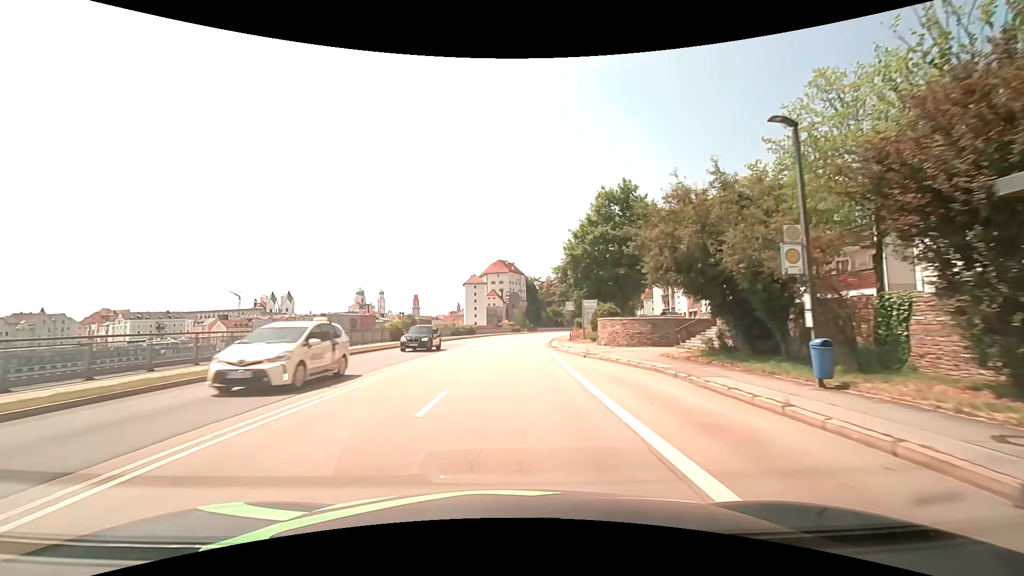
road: primary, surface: asphalt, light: Day
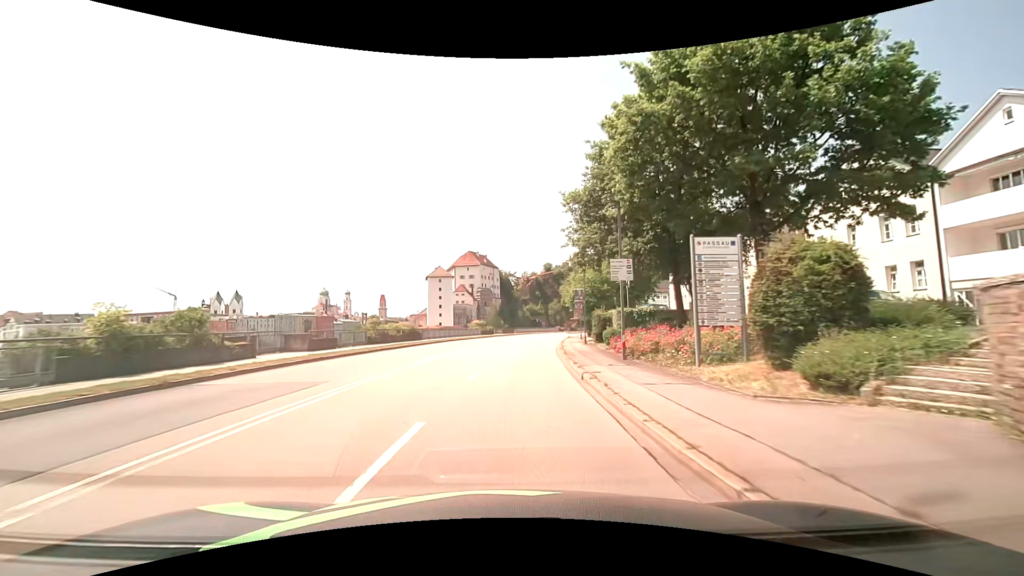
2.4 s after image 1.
(+0.7, +30.5) m; +3°
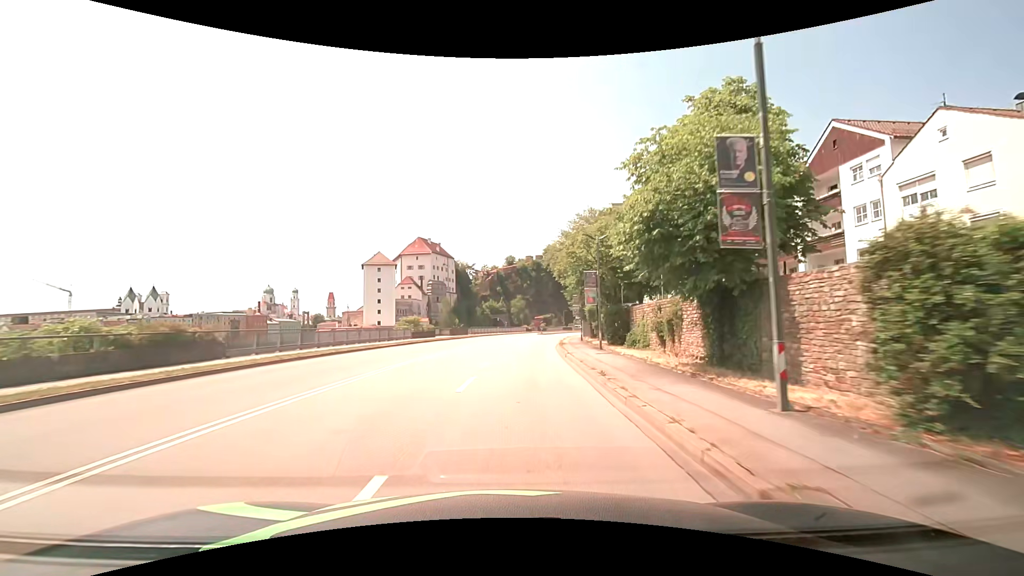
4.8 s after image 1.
(+1.3, +30.5) m; +5°
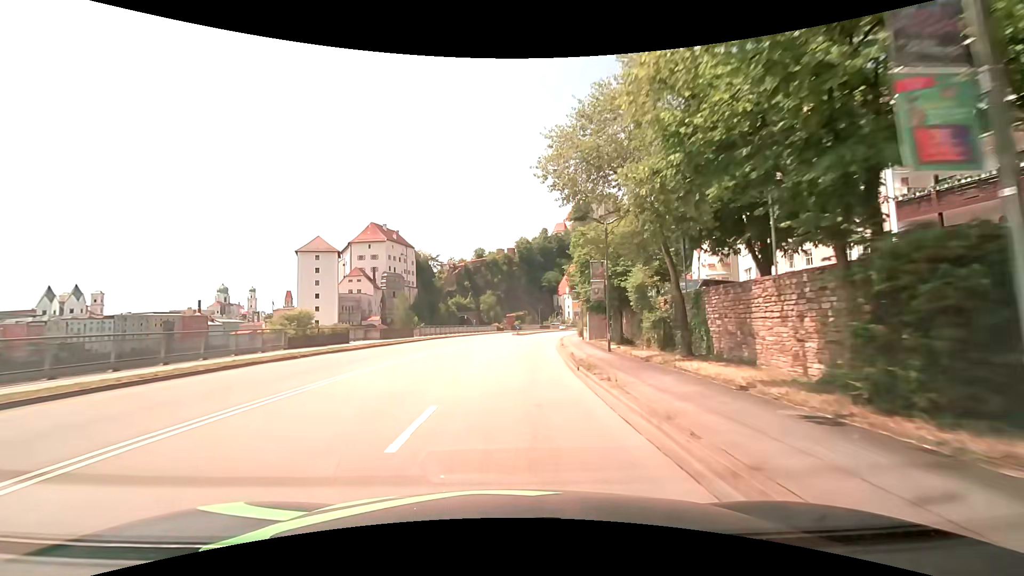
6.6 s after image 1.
(+0.9, +23.0) m; +3°
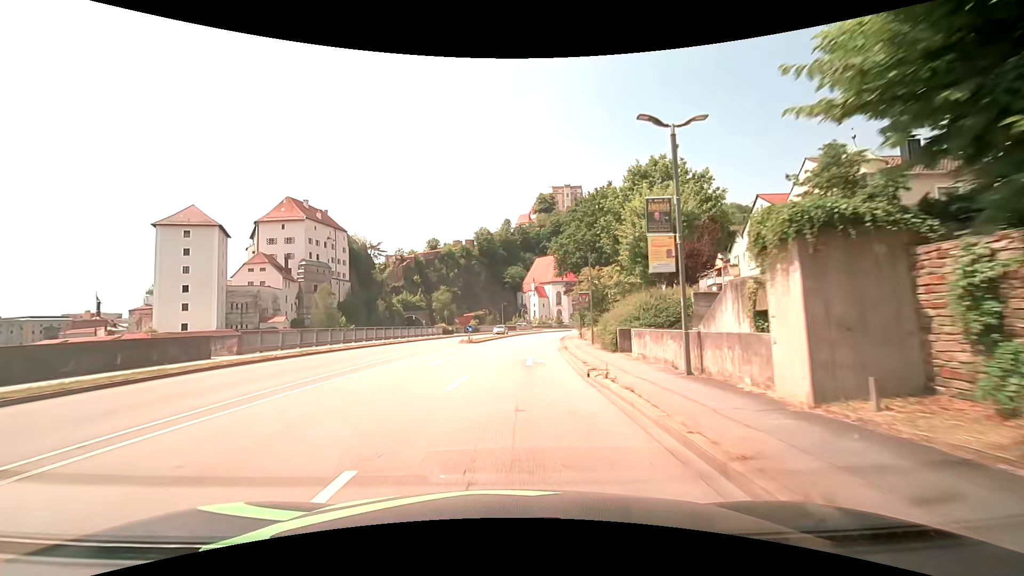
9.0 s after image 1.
(+1.3, +30.6) m; +5°
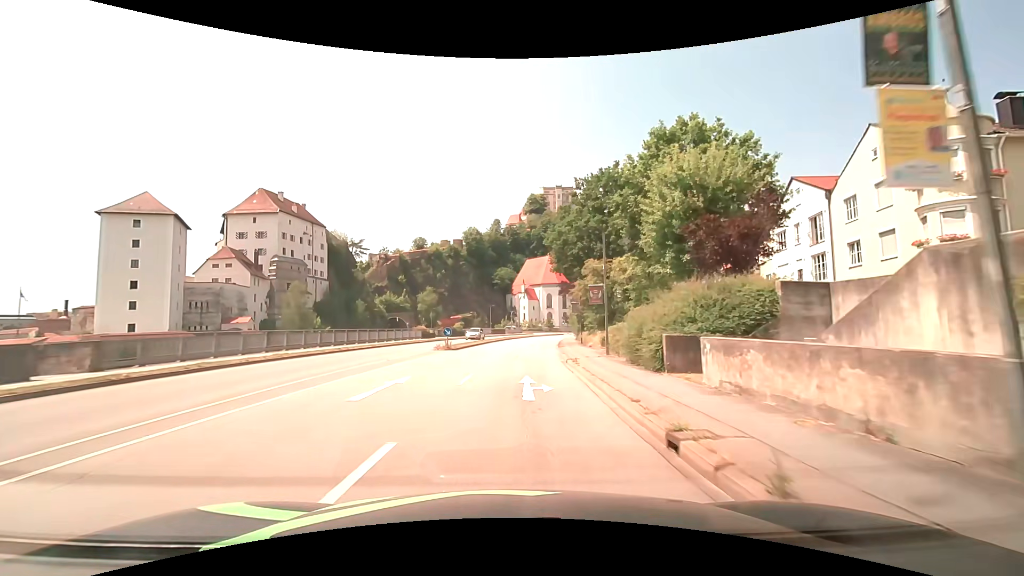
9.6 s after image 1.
(0.0, +7.7) m; +1°
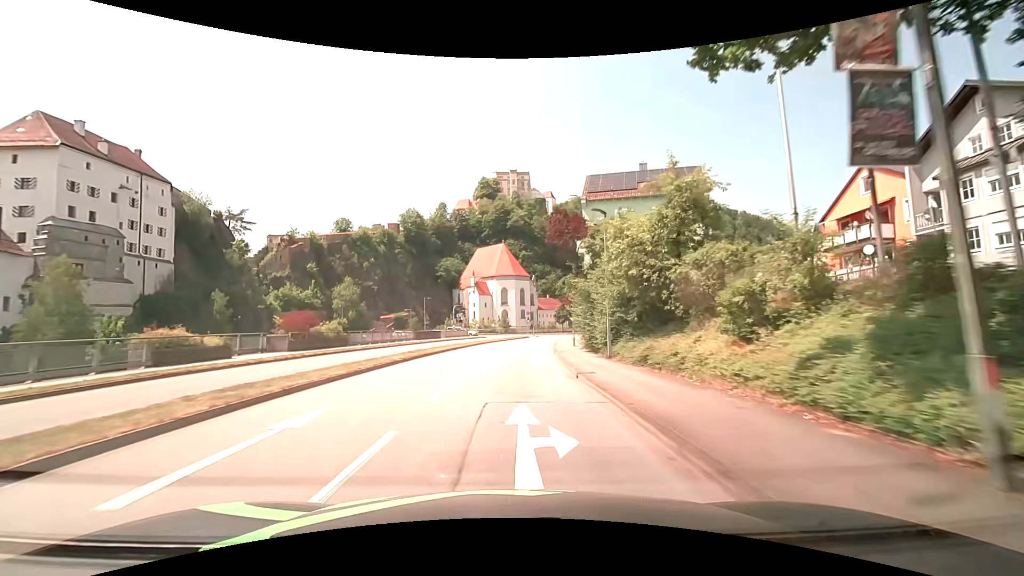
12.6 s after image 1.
(+2.1, +38.2) m; +6°
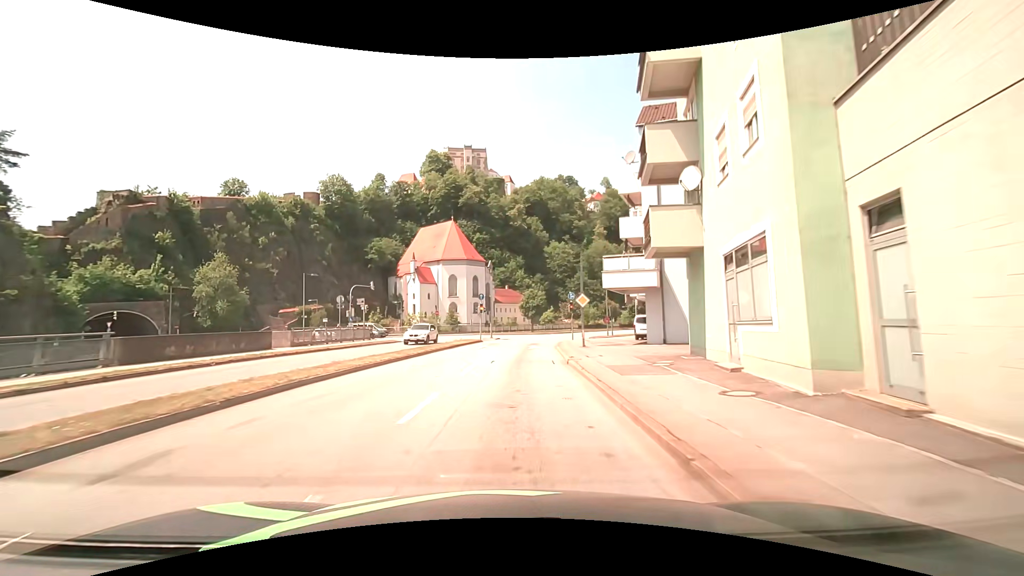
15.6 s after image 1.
(+1.6, +38.2) m; +5°
